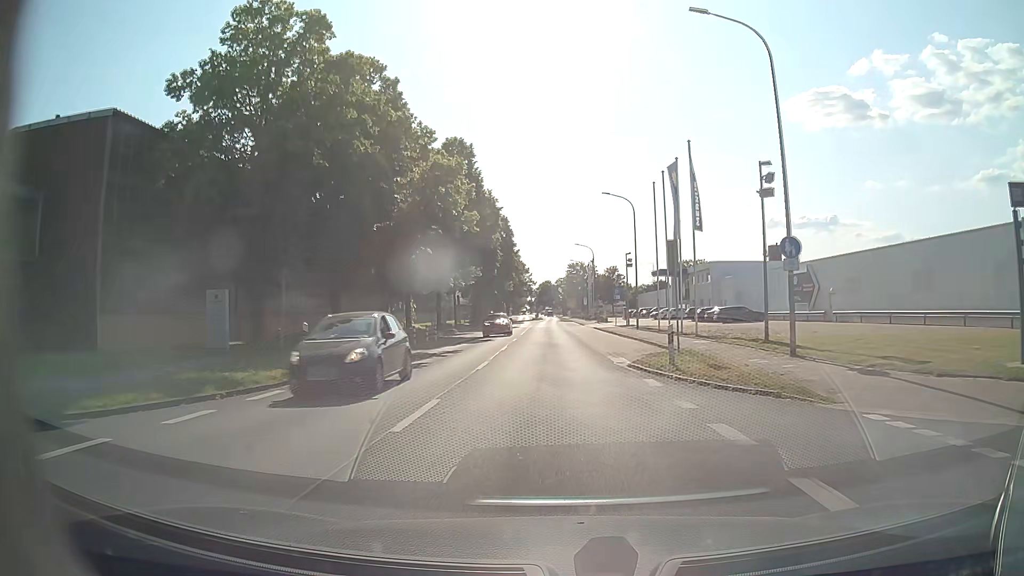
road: tertiary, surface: asphalt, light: Day
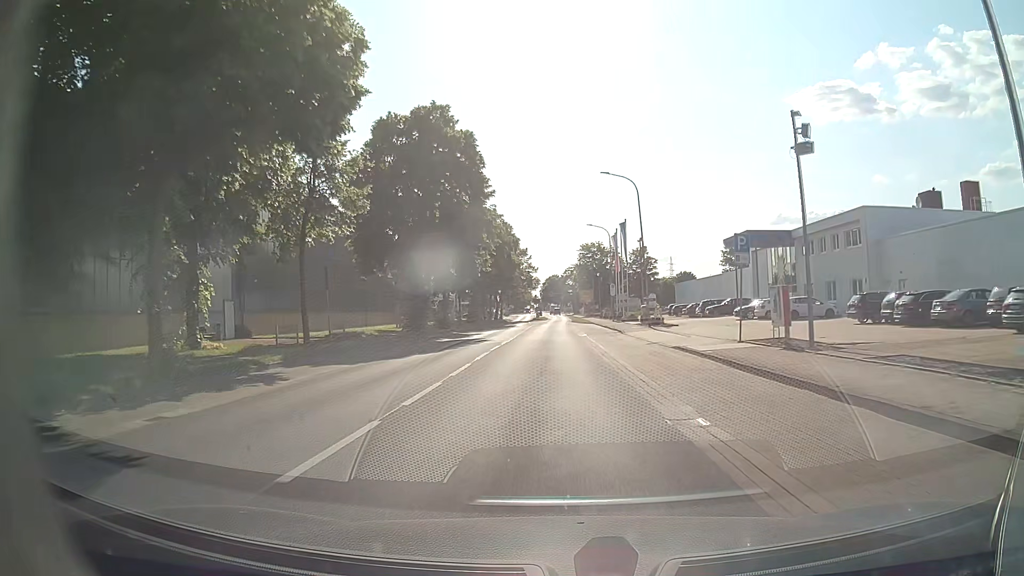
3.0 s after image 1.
(0.0, +40.0) m; 0°
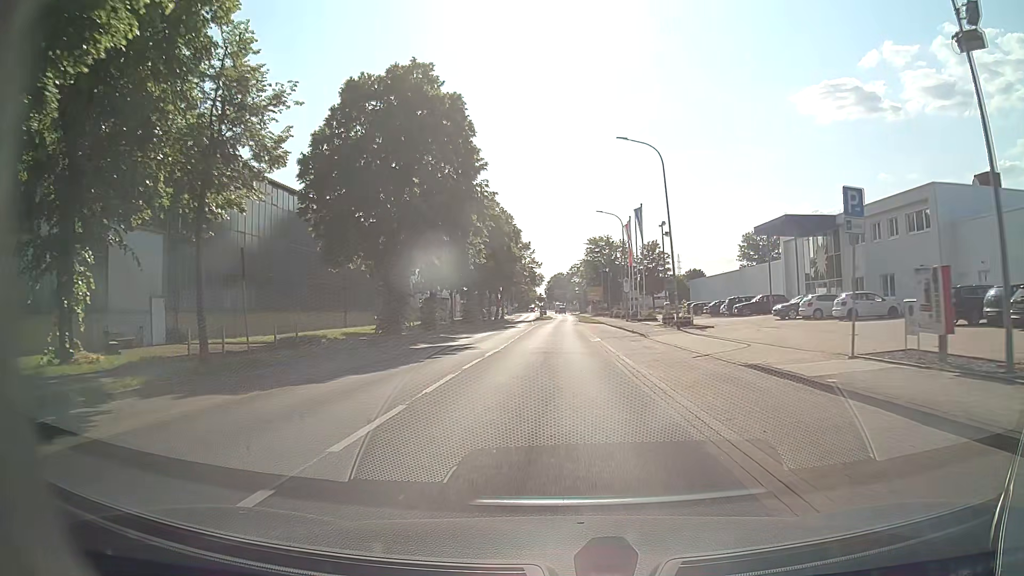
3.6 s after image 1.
(-0.1, +8.1) m; -1°
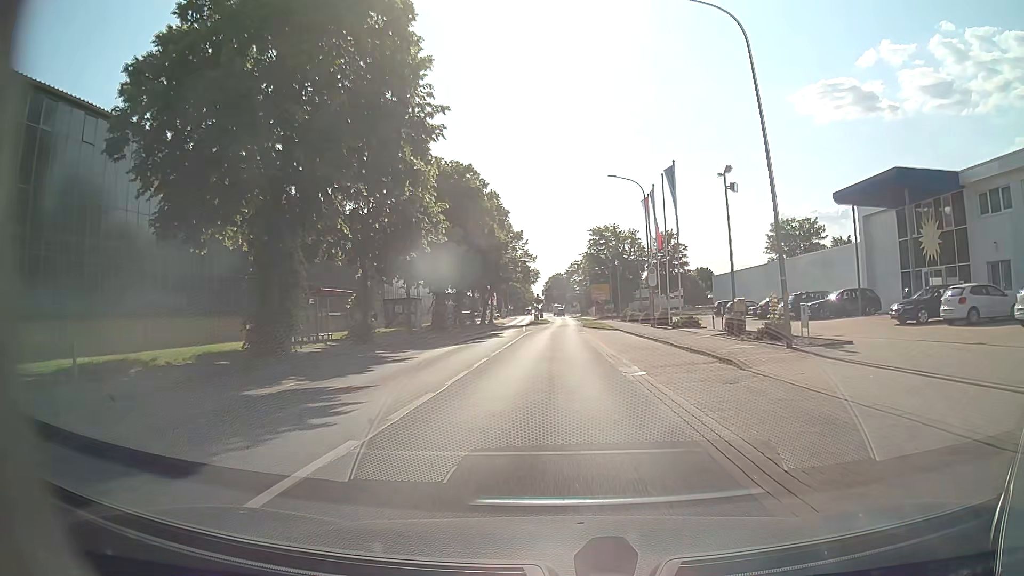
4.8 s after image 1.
(0.0, +16.0) m; 0°
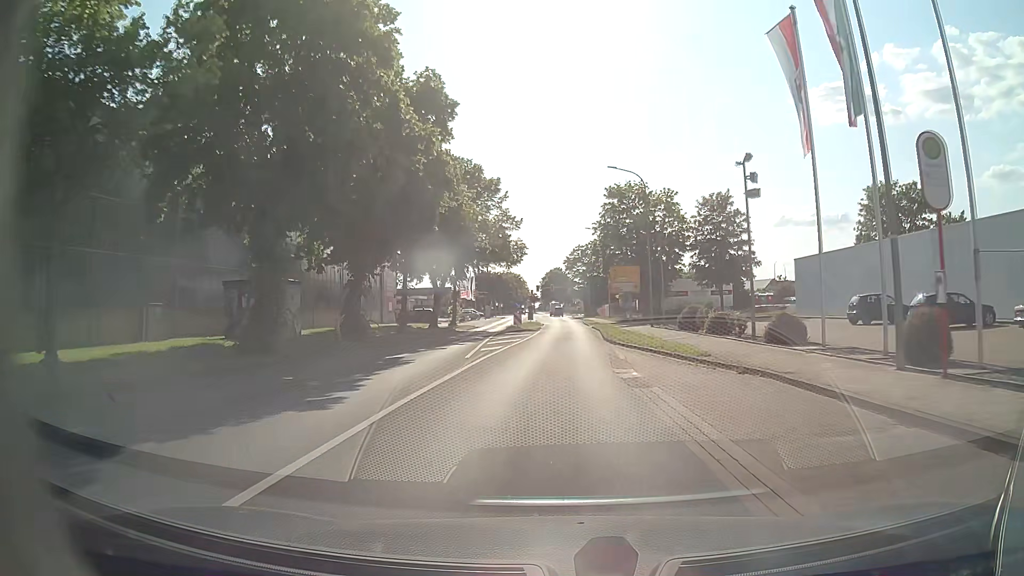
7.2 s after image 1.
(+0.1, +31.1) m; 0°
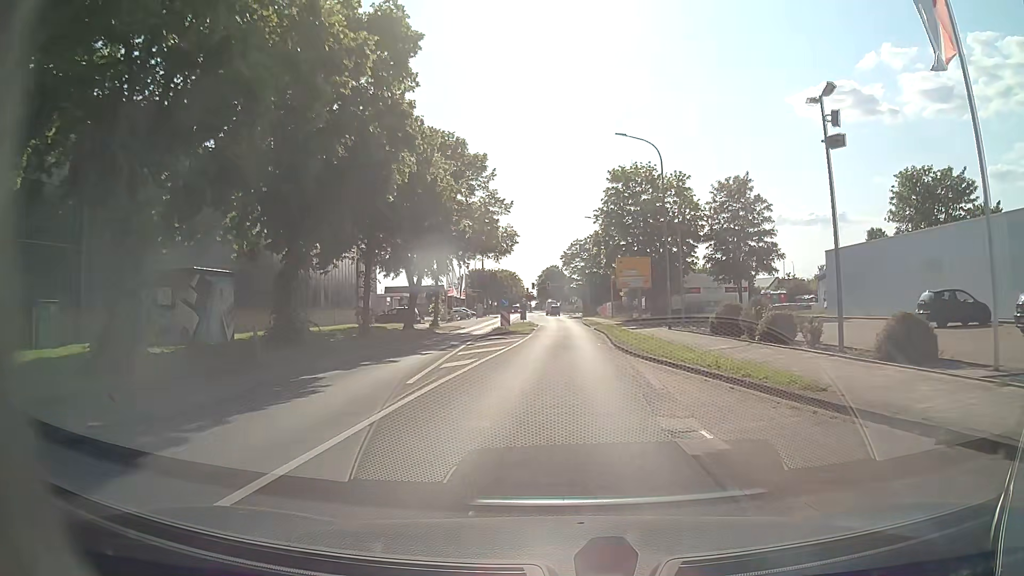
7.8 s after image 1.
(0.0, +7.4) m; 0°
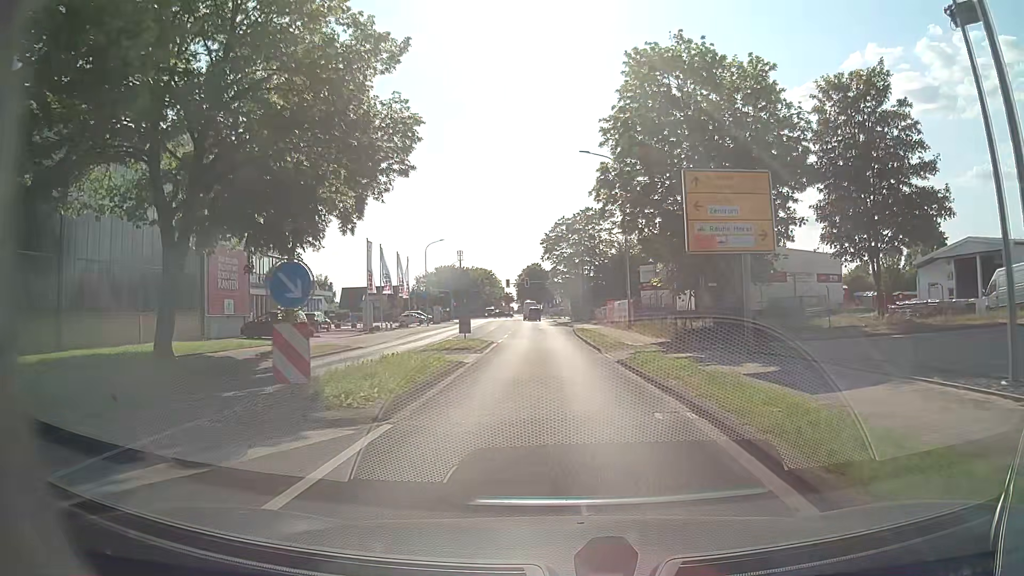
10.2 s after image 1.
(+0.4, +26.6) m; +2°
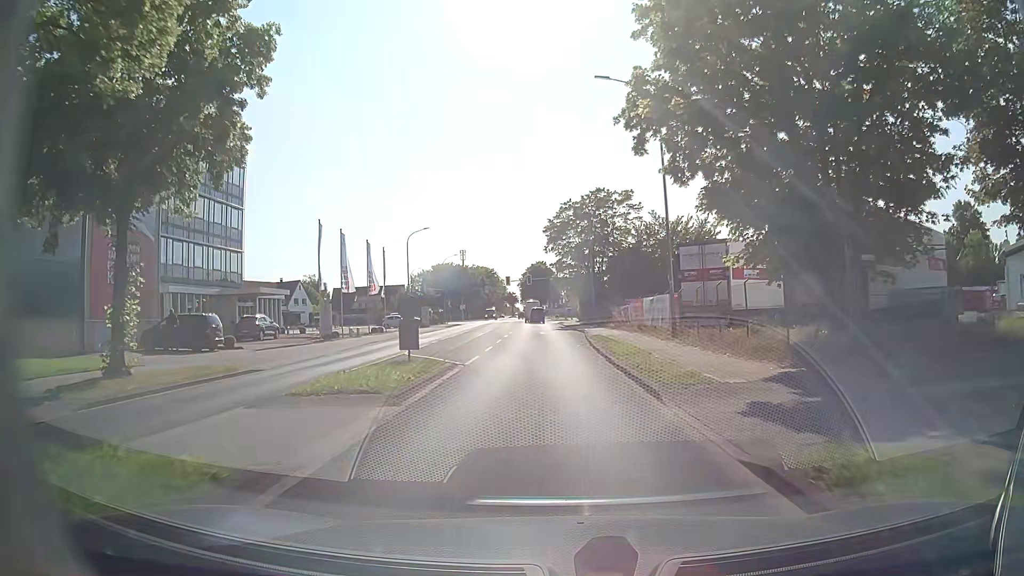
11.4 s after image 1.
(-0.1, +11.8) m; 0°
(0, +10) (-1, +20) (-1, +30) (-1, +40) (-2, +50) (-2, +60) (-3, +70) (-3, +80) (-4, +90) (-5, +100) m
